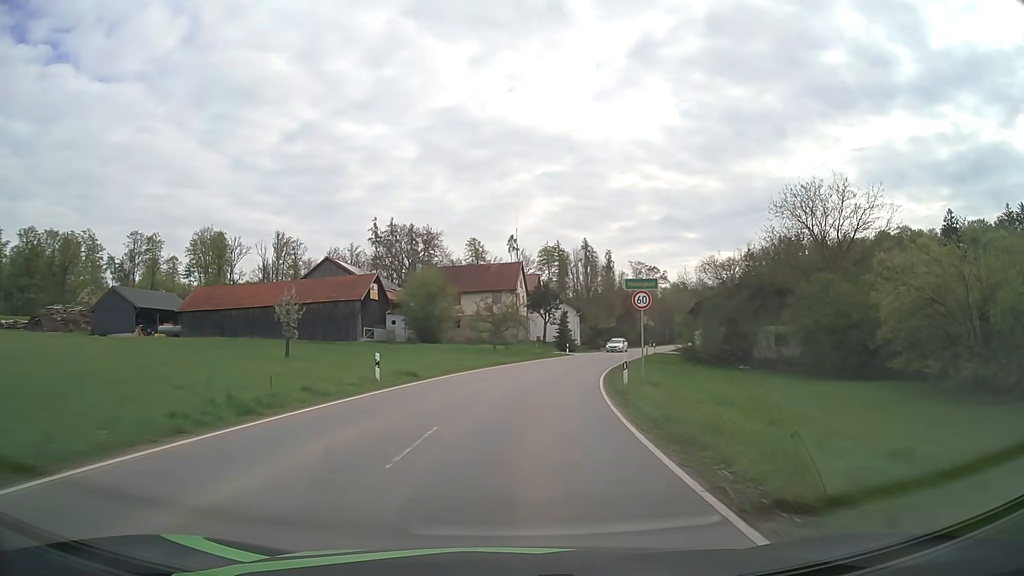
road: tertiary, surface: asphalt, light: Day
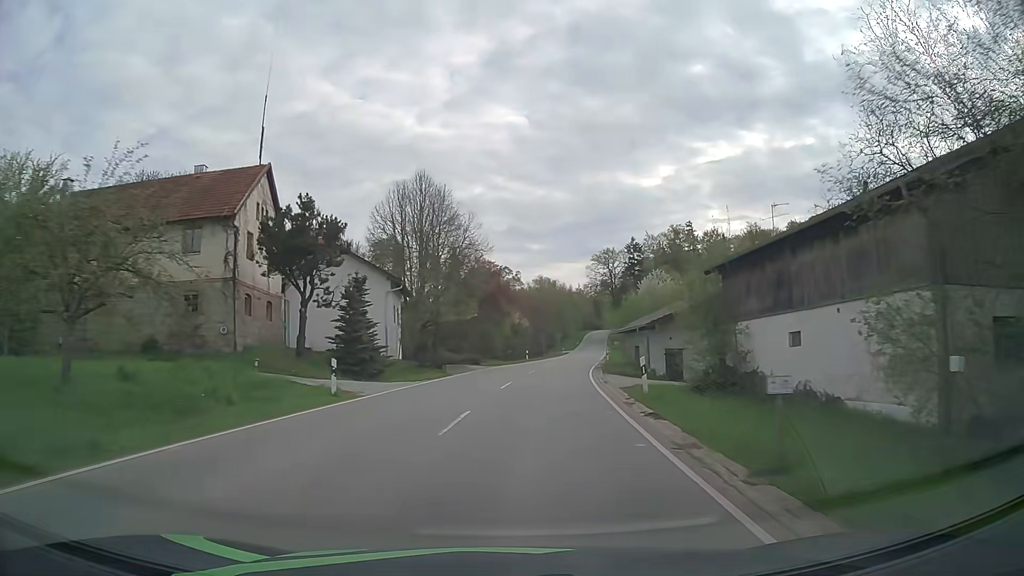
(+5.8, +44.6) m; +14°
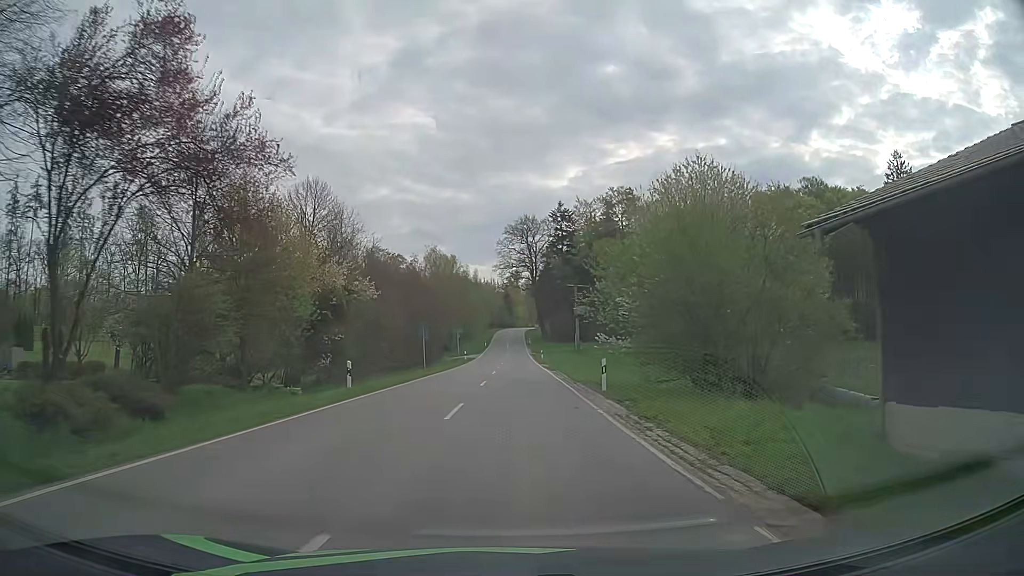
(+3.6, +45.2) m; +8°
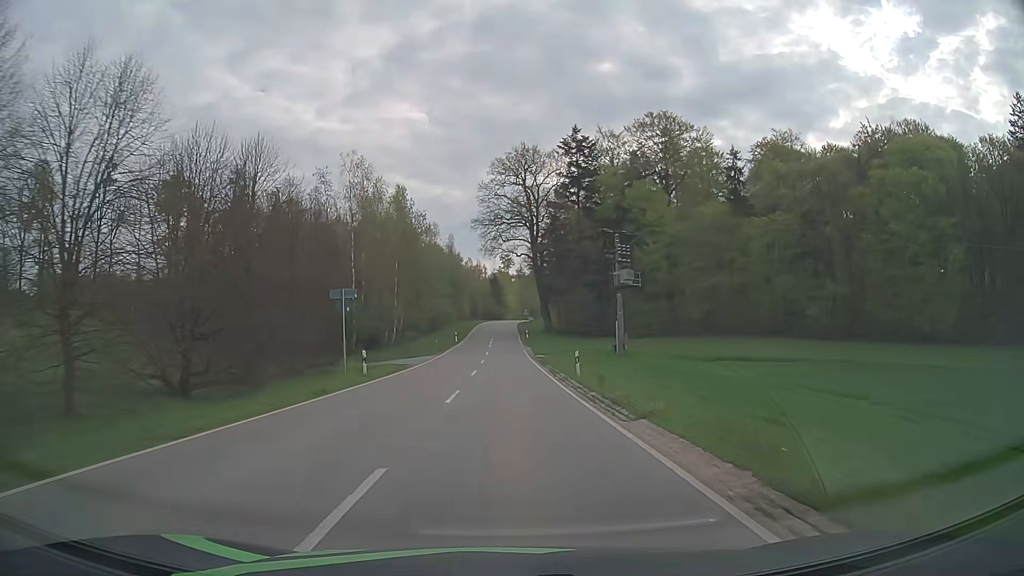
(+0.4, +45.8) m; +1°
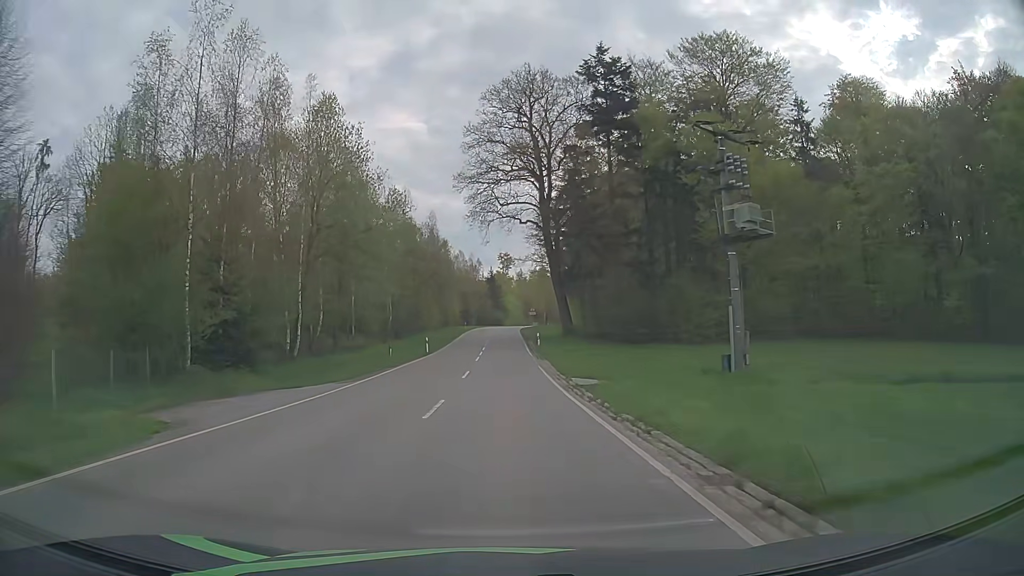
(0.0, +27.5) m; 0°
(0, +10) (0, +20) (0, +30) (0, +40) (0, +50) (0, +60) (-1, +70) (0, +80) (0, +90) (0, +100) m
